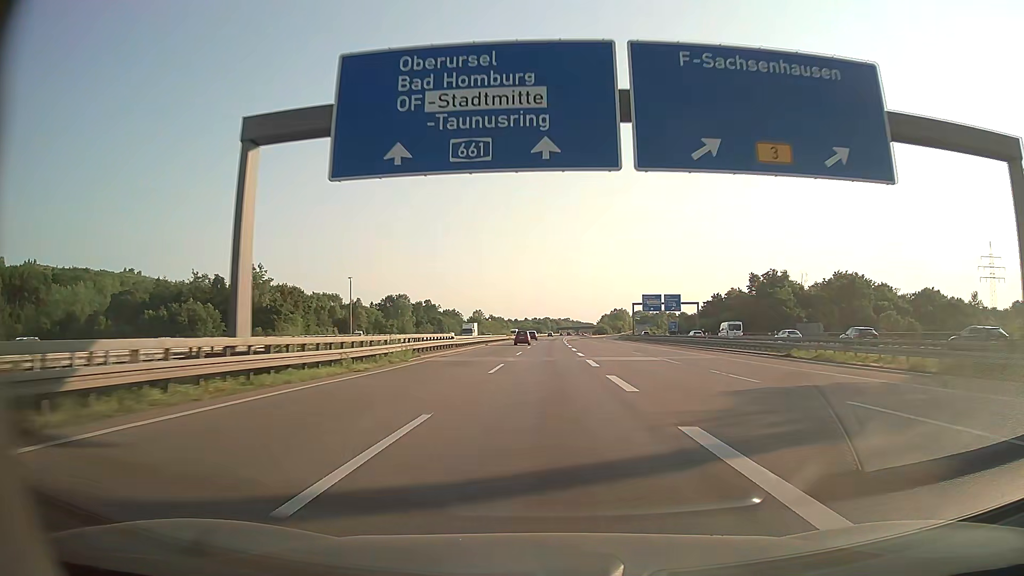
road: motorway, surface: asphalt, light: Day
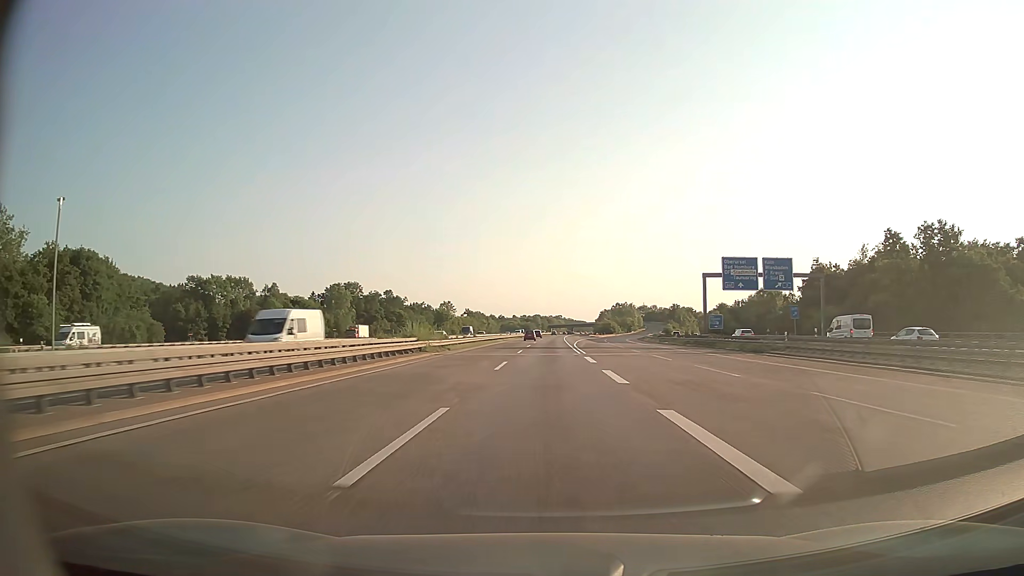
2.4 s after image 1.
(+0.5, +69.8) m; +1°
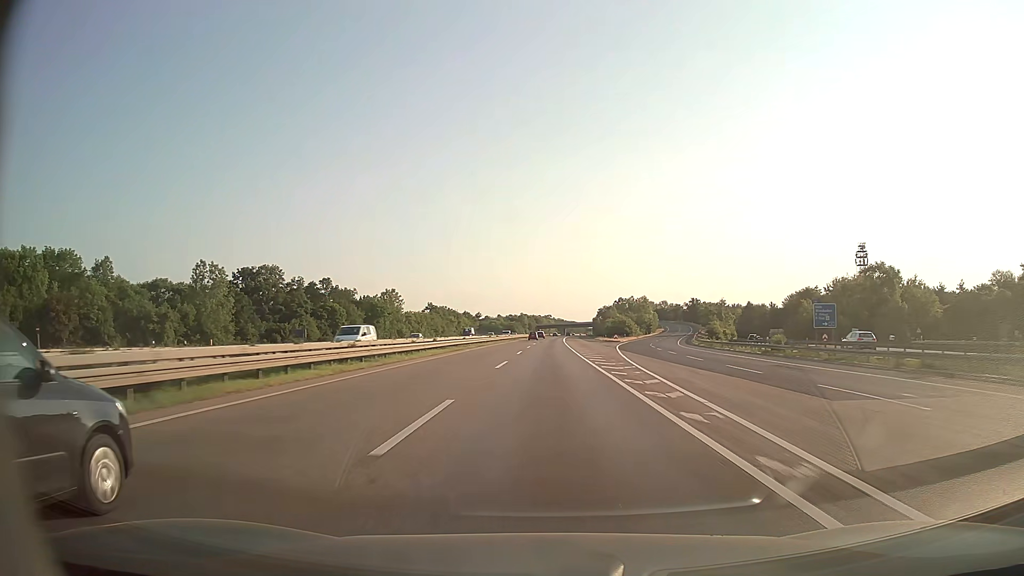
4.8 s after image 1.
(+0.5, +69.7) m; +1°
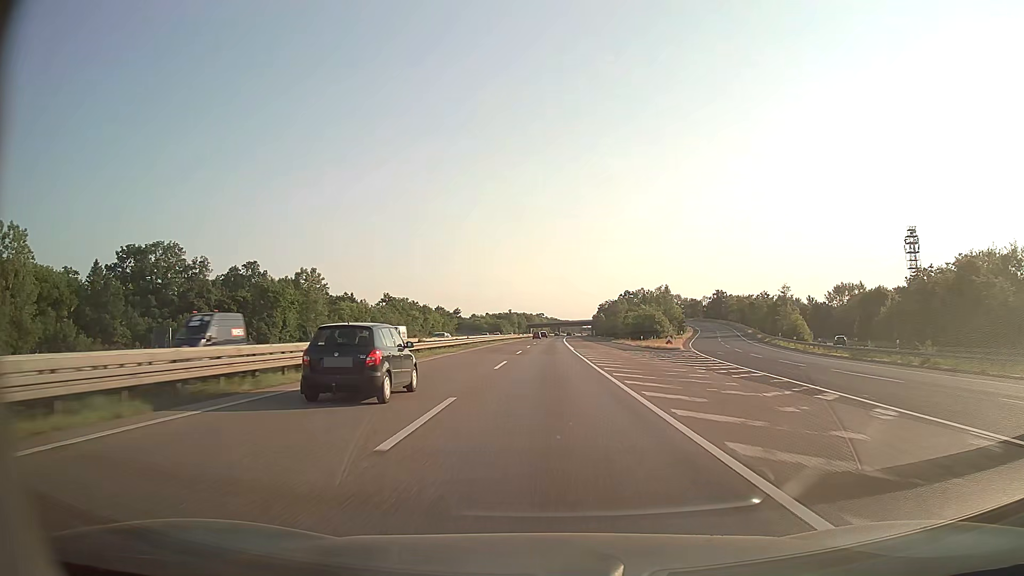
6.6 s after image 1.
(+0.3, +52.3) m; +1°
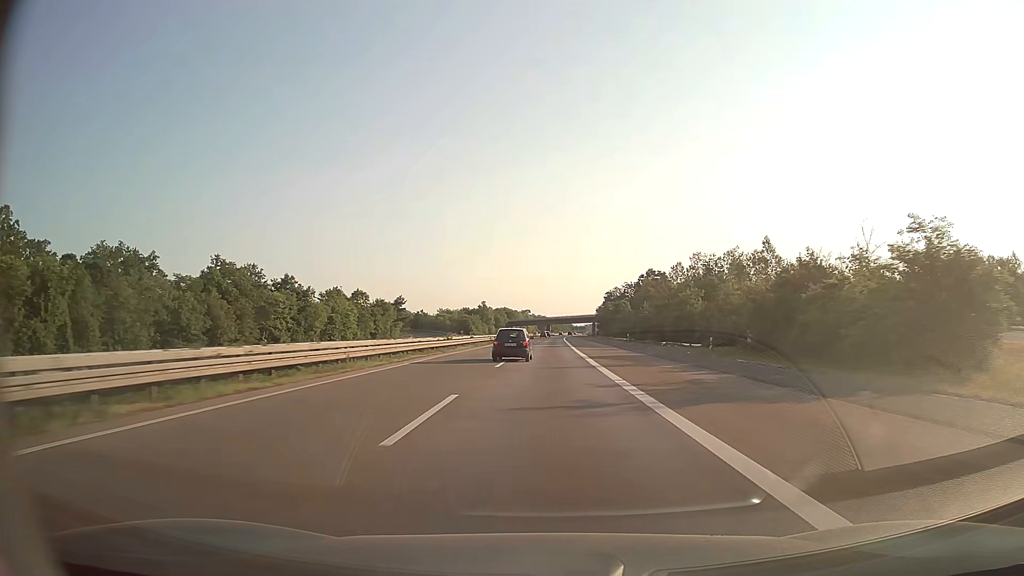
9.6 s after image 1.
(+0.8, +87.2) m; +1°
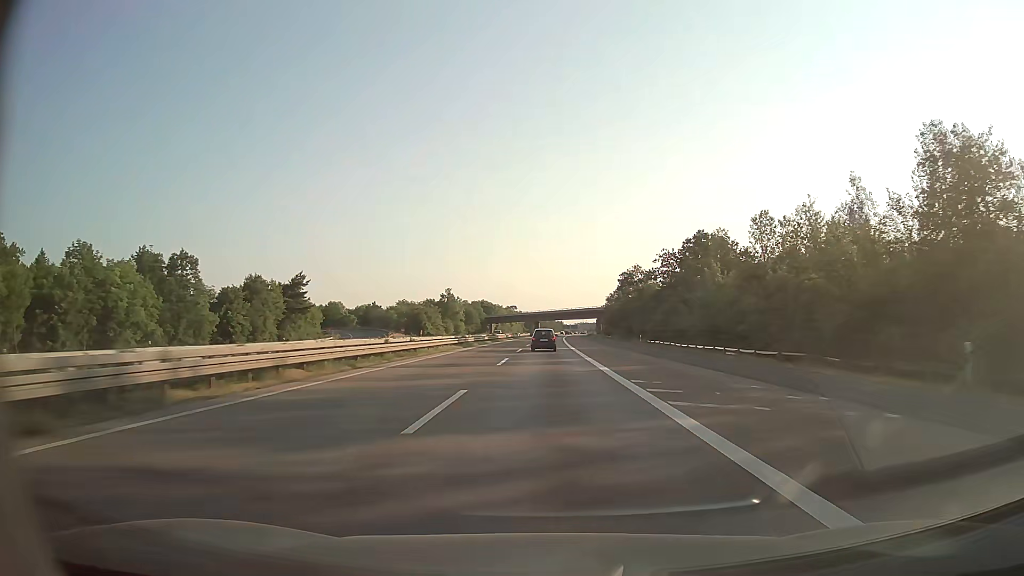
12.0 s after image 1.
(+0.5, +69.9) m; +1°
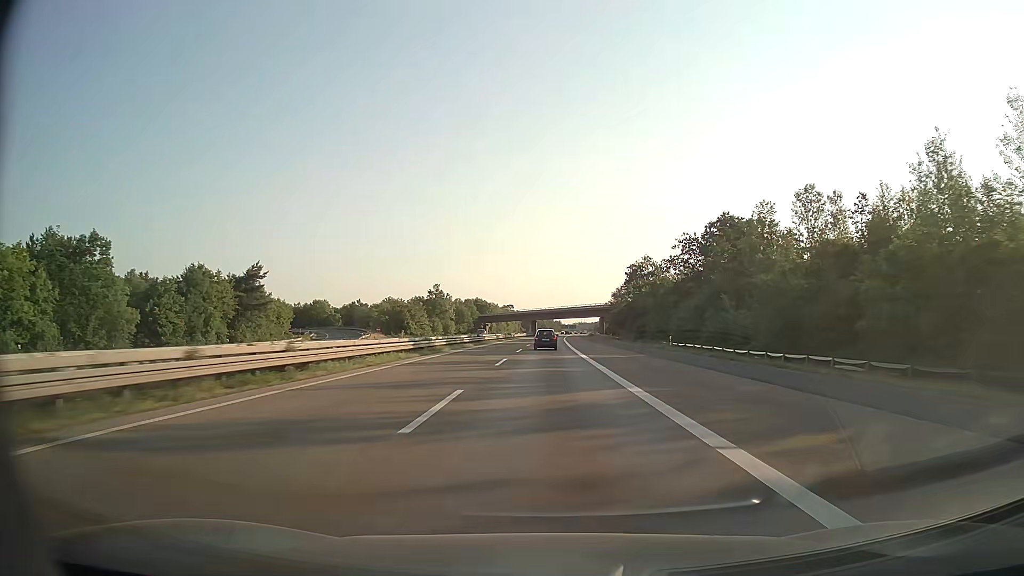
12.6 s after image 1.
(0.0, +17.5) m; 0°
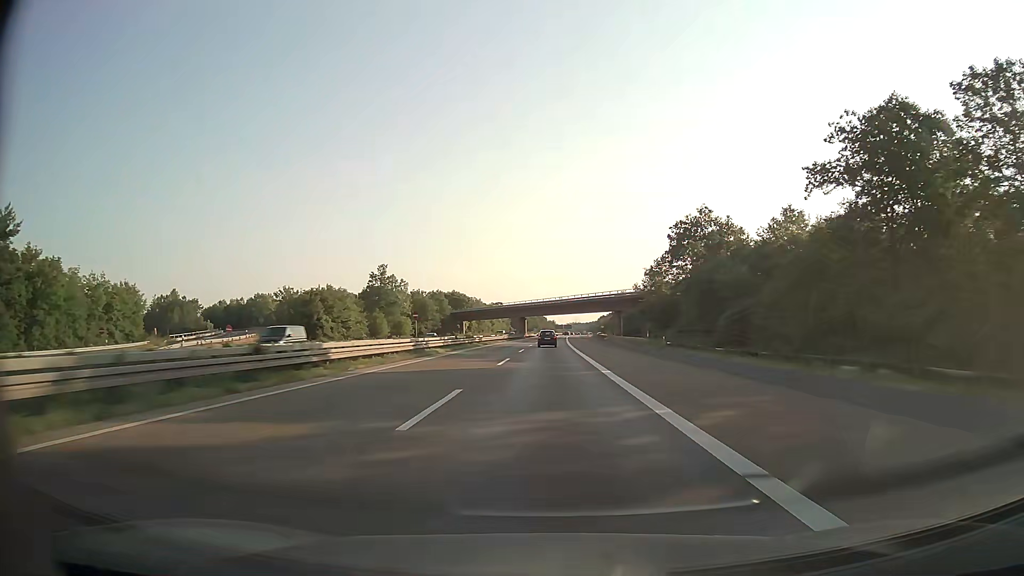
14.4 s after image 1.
(+0.3, +52.4) m; +1°
(0, +10) (0, +20) (0, +30) (0, +40) (0, +50) (0, +60) (+1, +70) (+1, +80) (+1, +90) (+1, +100) m
